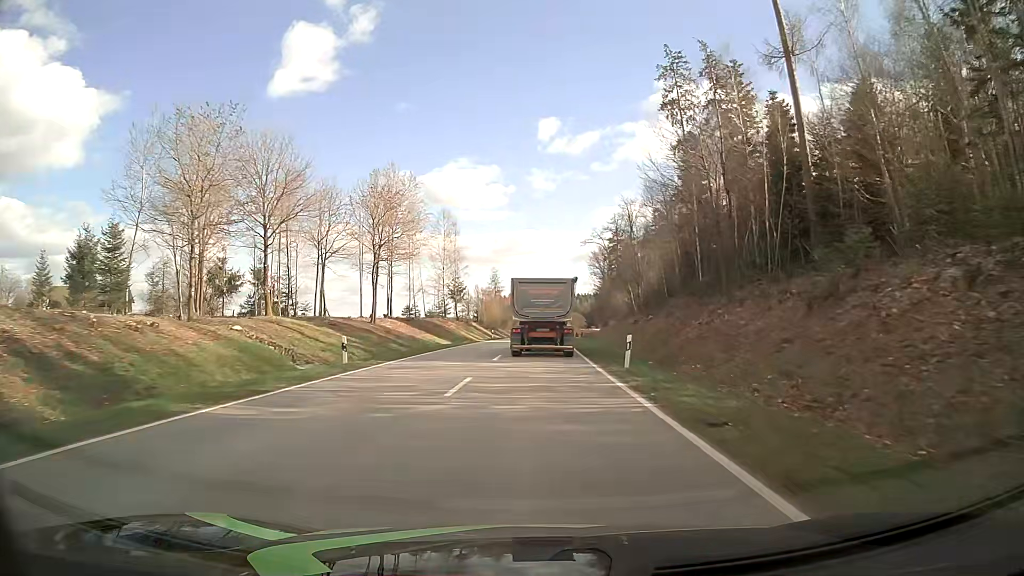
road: tertiary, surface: asphalt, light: Day
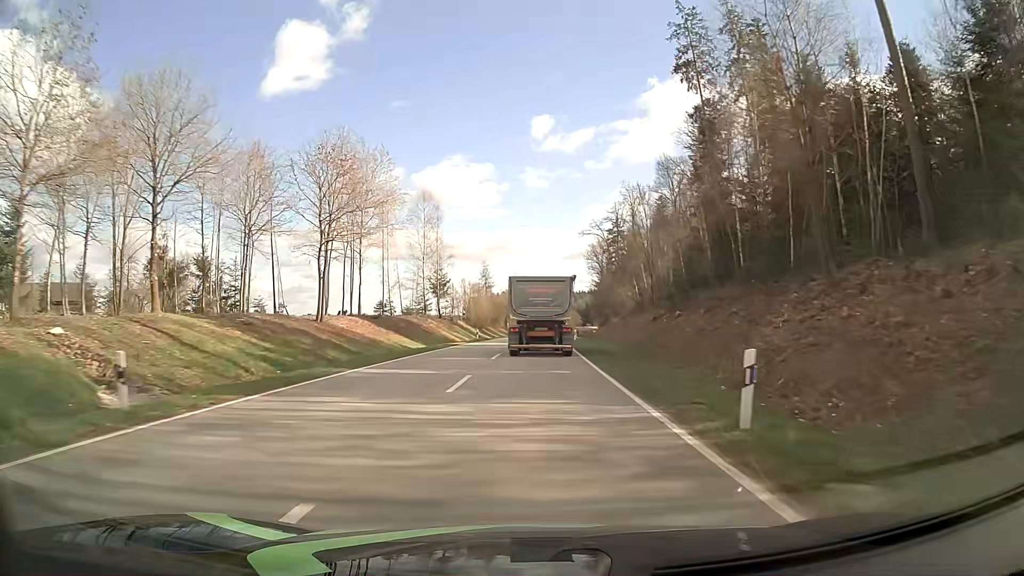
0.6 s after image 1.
(0.0, +11.6) m; 0°
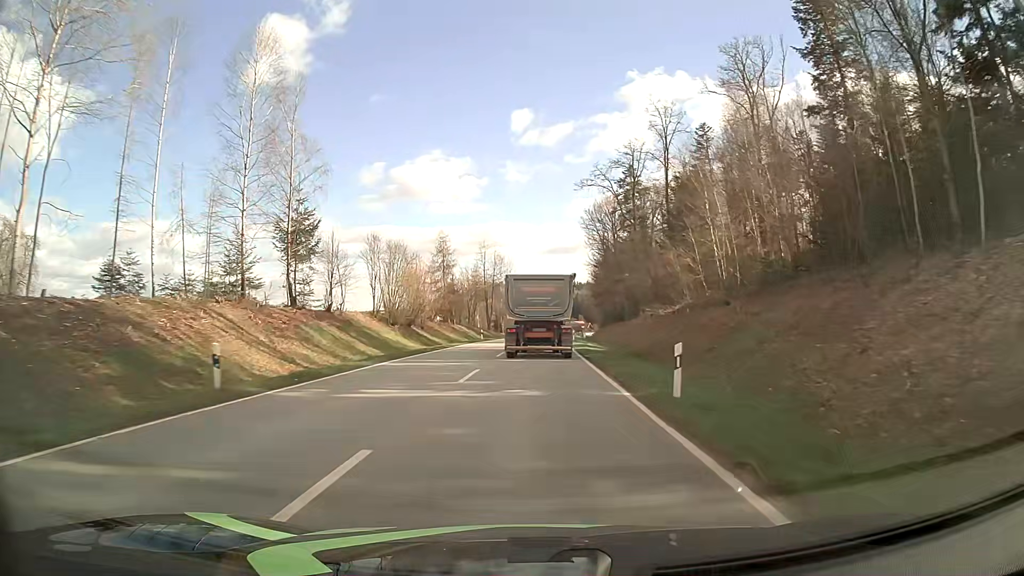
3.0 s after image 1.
(+0.8, +46.3) m; +1°
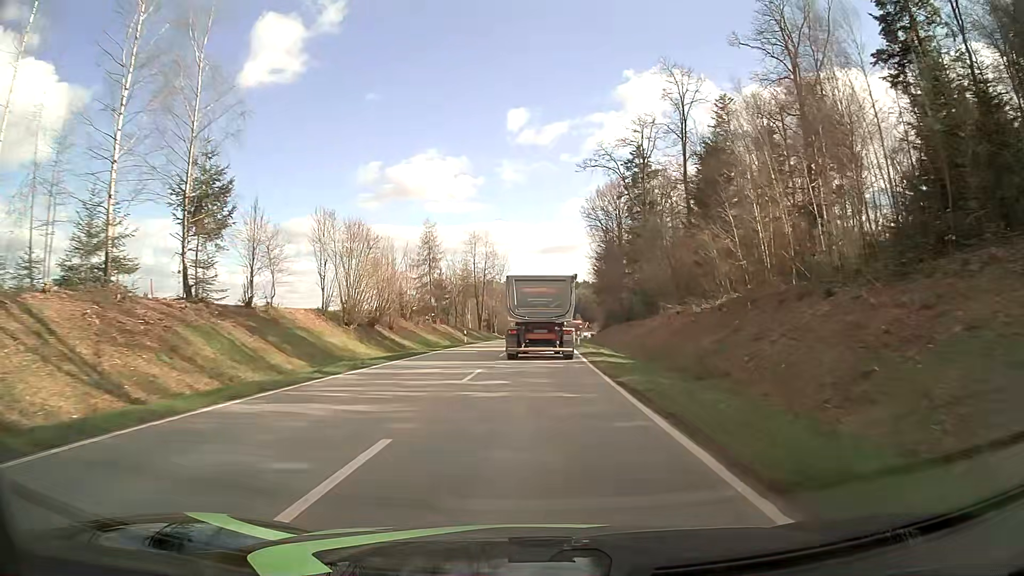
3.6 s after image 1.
(+0.1, +11.6) m; +1°
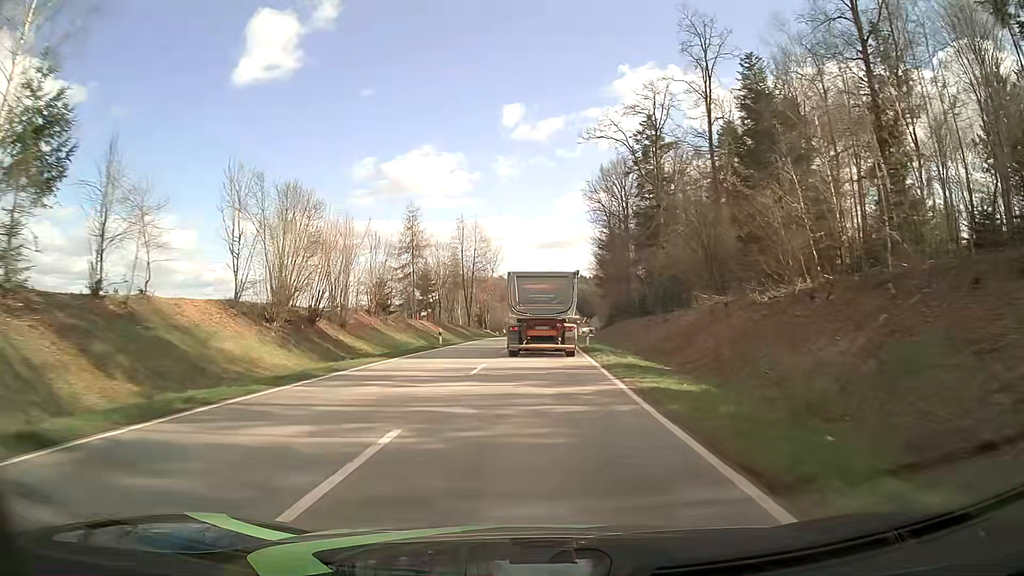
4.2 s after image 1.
(+0.1, +11.5) m; +1°
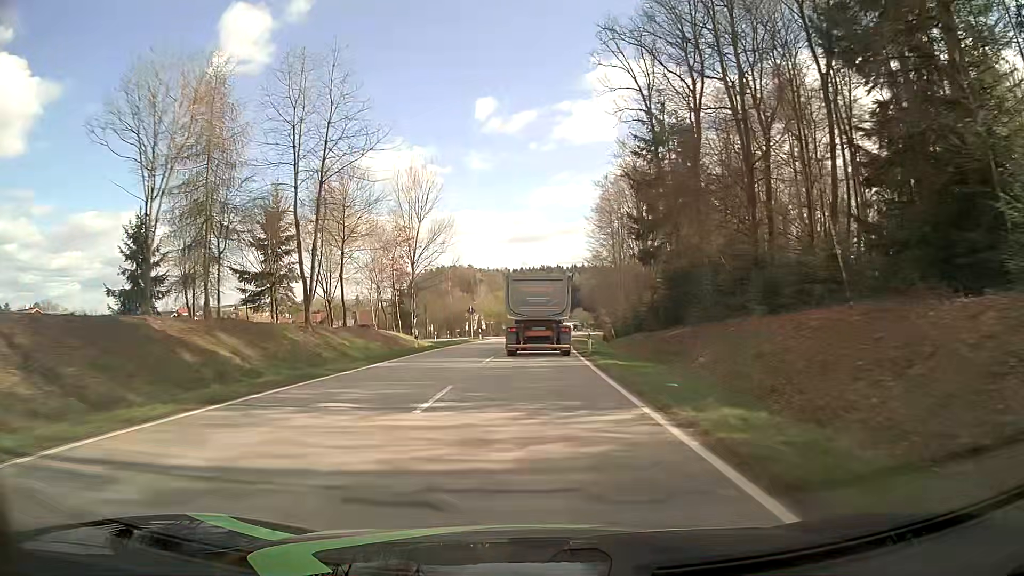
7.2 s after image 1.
(+0.7, +55.3) m; +2°
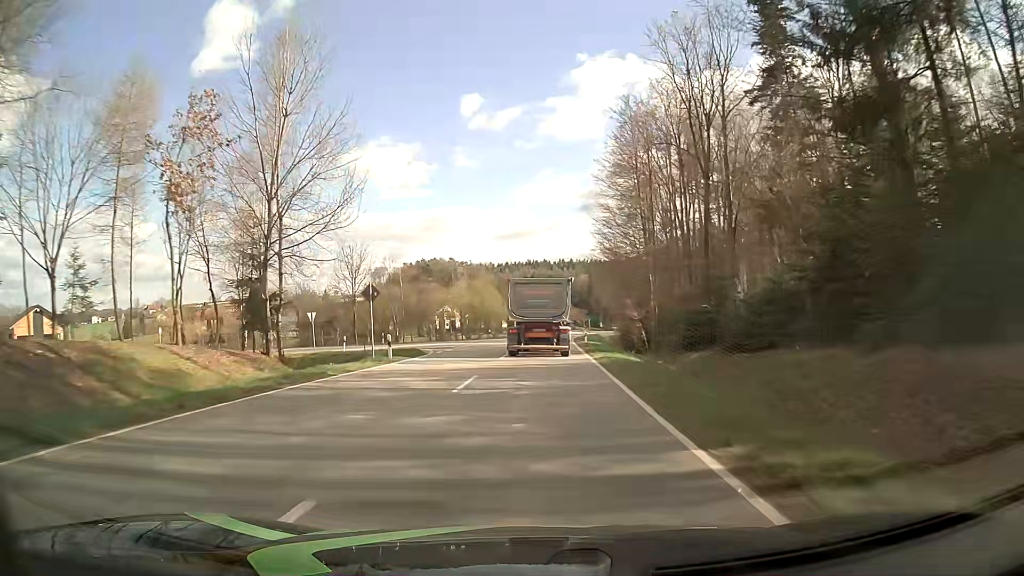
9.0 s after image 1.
(+0.2, +33.2) m; +1°
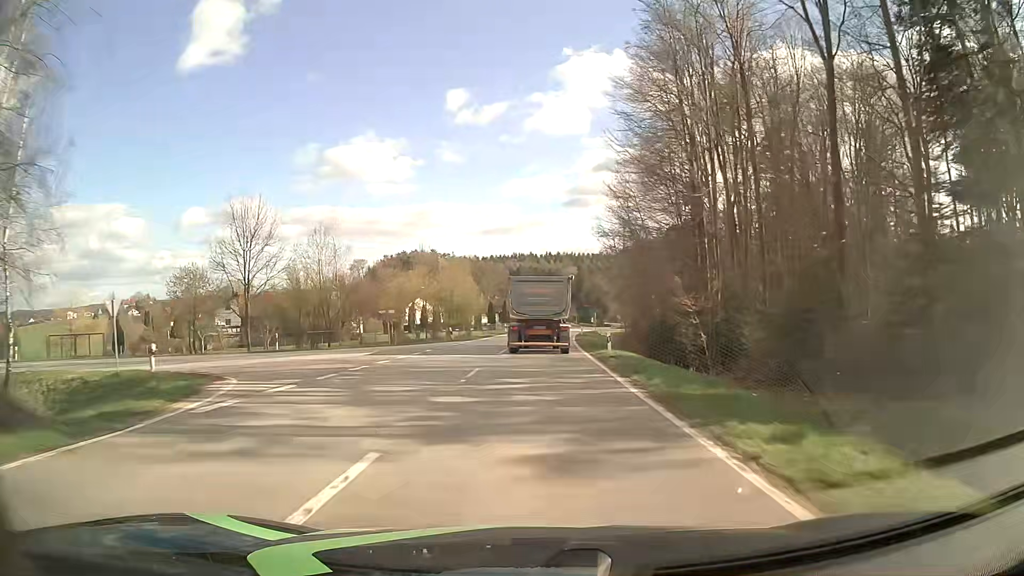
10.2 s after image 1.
(+0.2, +22.5) m; +1°
(0, +10) (0, +20) (0, +30) (+1, +40) (+1, +50) (+2, +60) (+2, +70) (+3, +80) (+4, +90) (+6, +100) m
